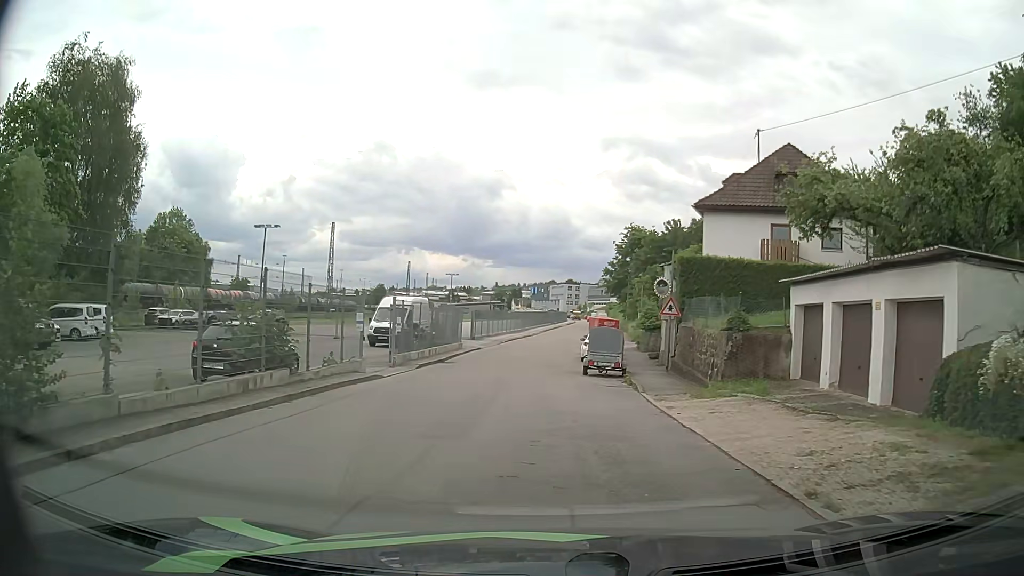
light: Day
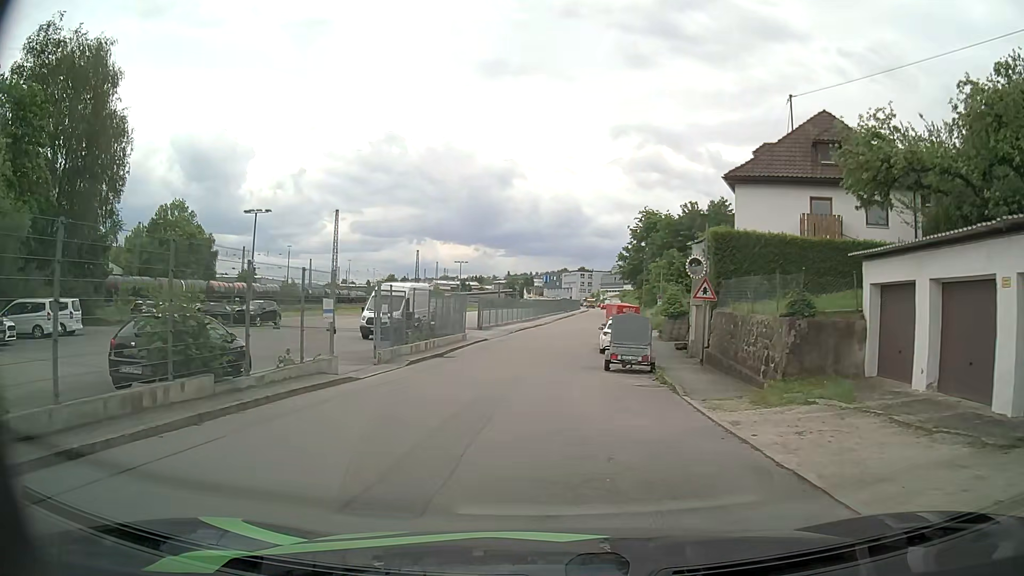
(0.0, +3.9) m; 0°
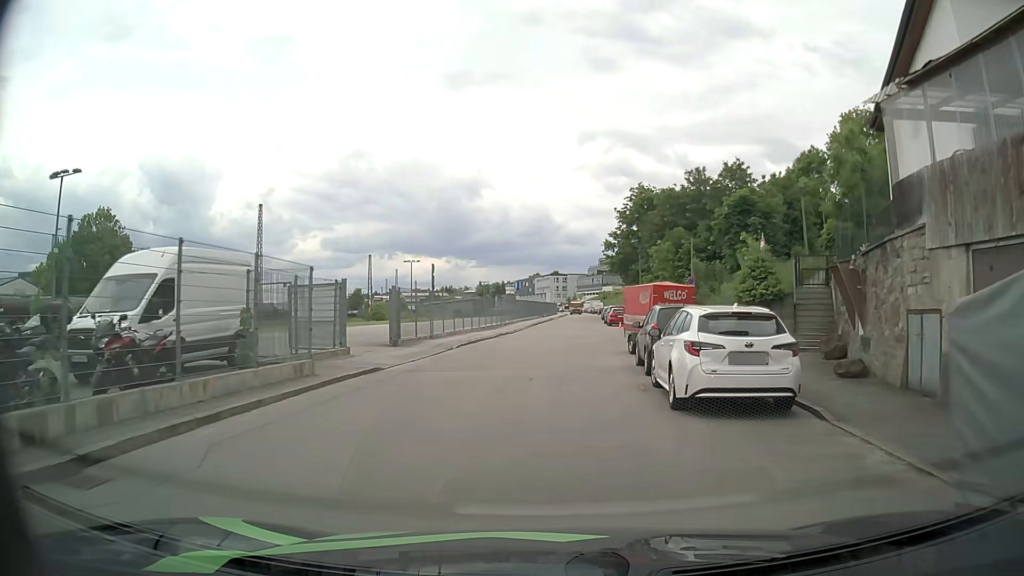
(+0.3, +20.1) m; +3°
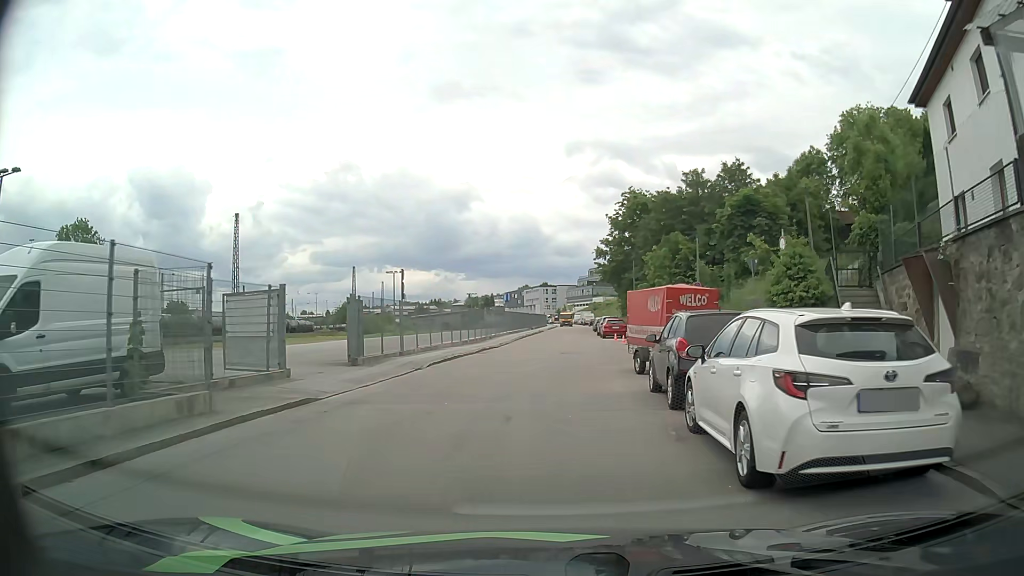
(0.0, +4.0) m; +1°
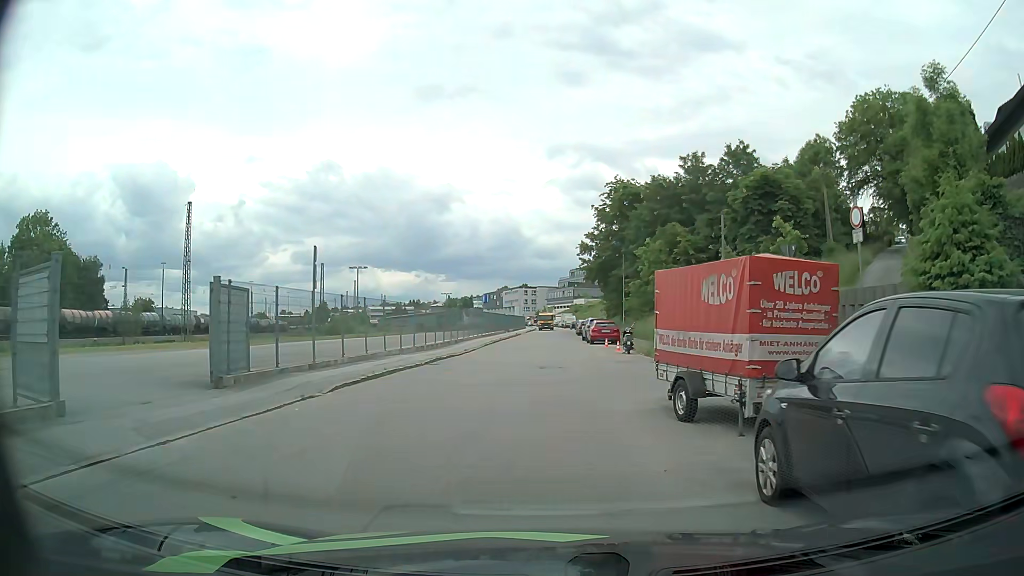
(+0.1, +7.9) m; +2°
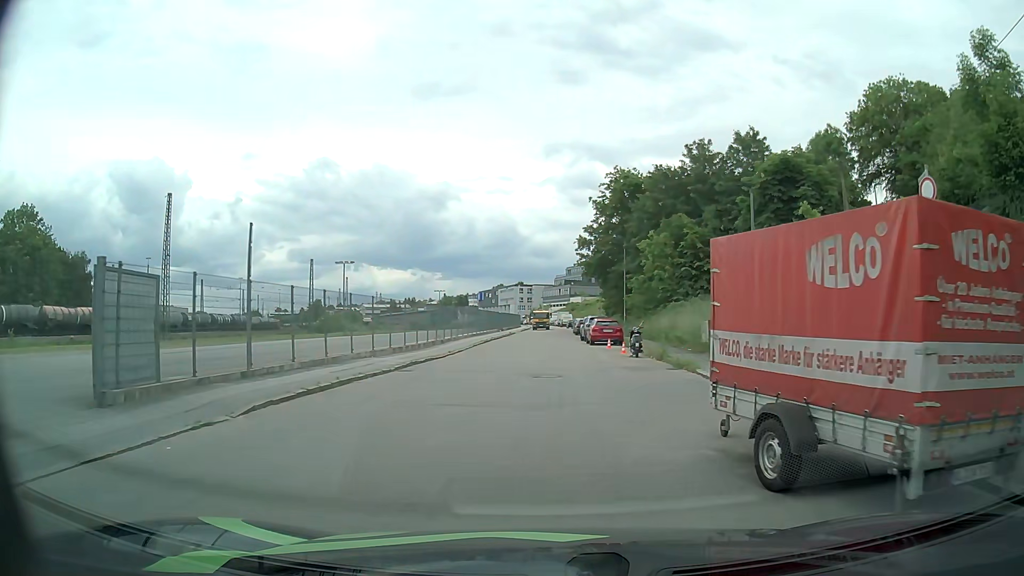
(0.0, +4.0) m; 0°
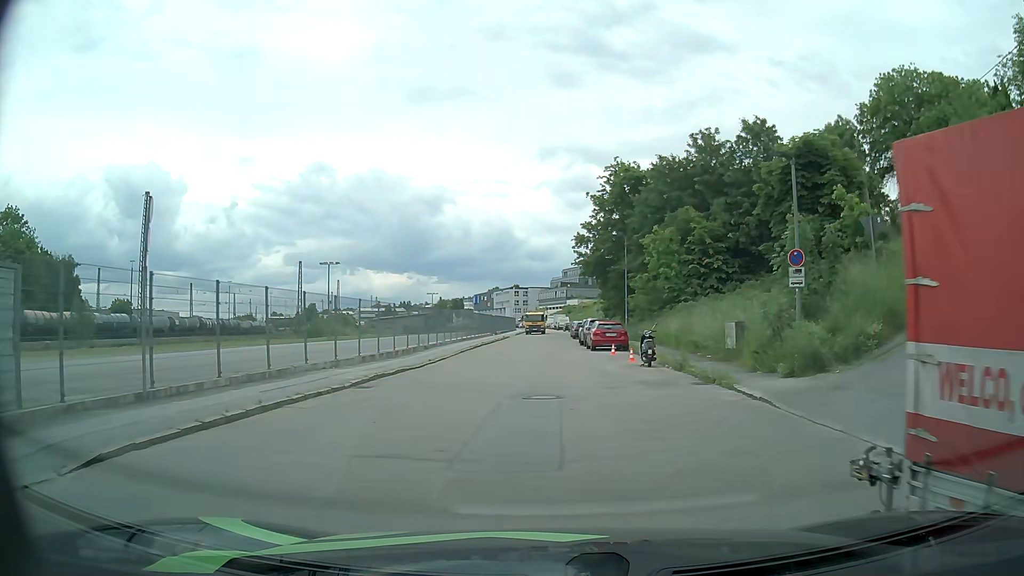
(0.0, +4.0) m; 0°
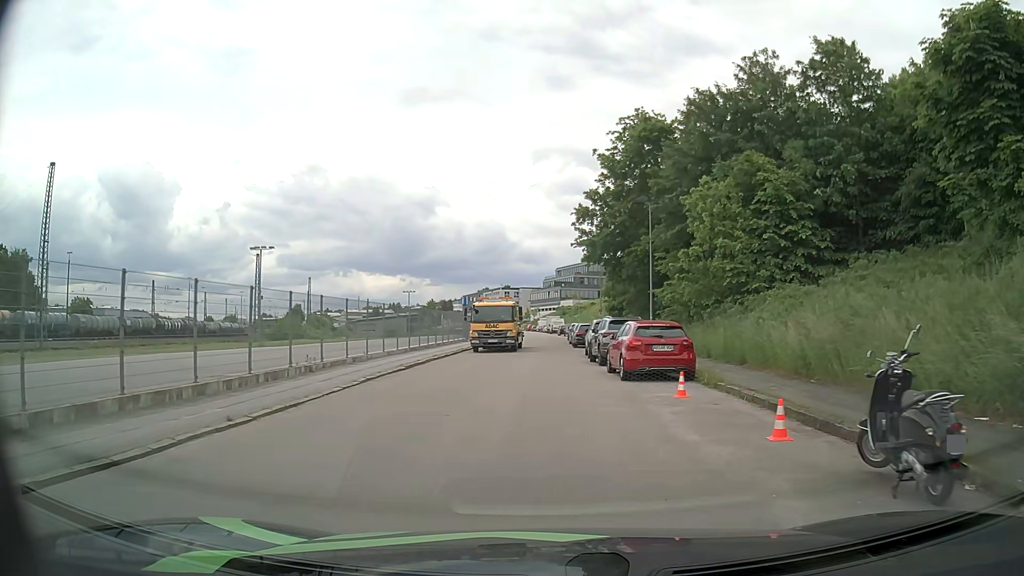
(0.0, +16.1) m; +1°
